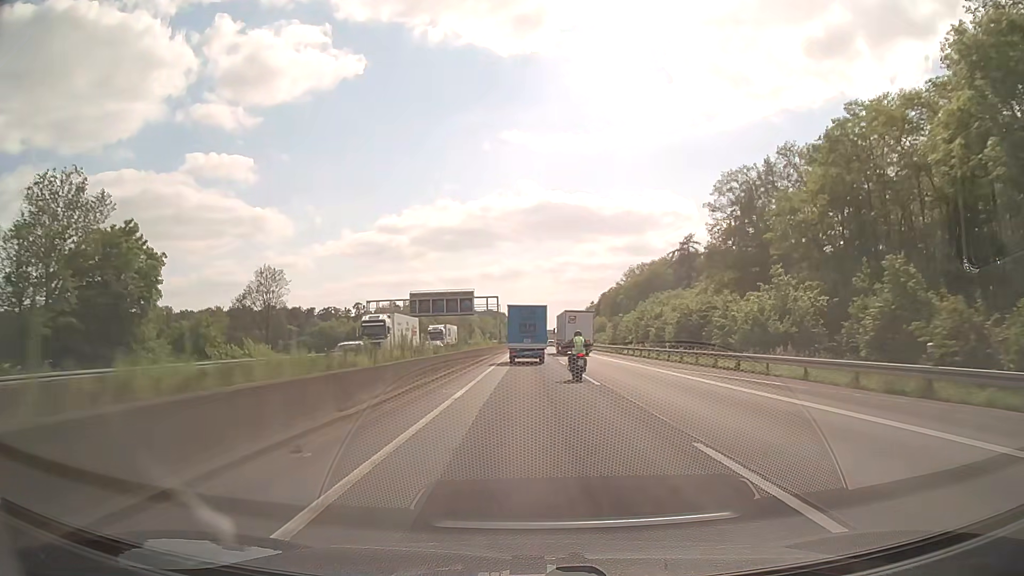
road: motorway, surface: asphalt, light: Day
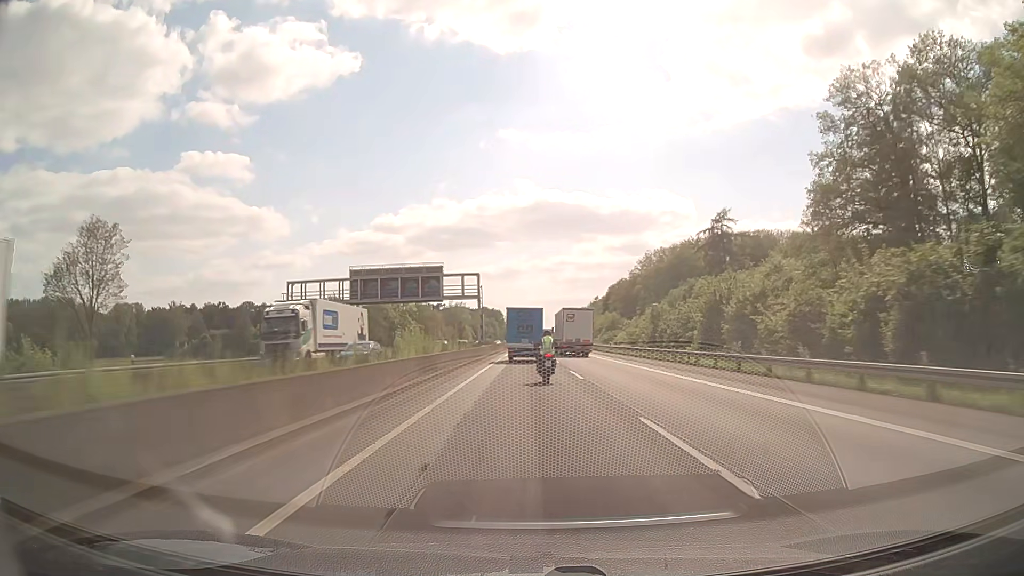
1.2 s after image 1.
(+0.1, +32.9) m; 0°
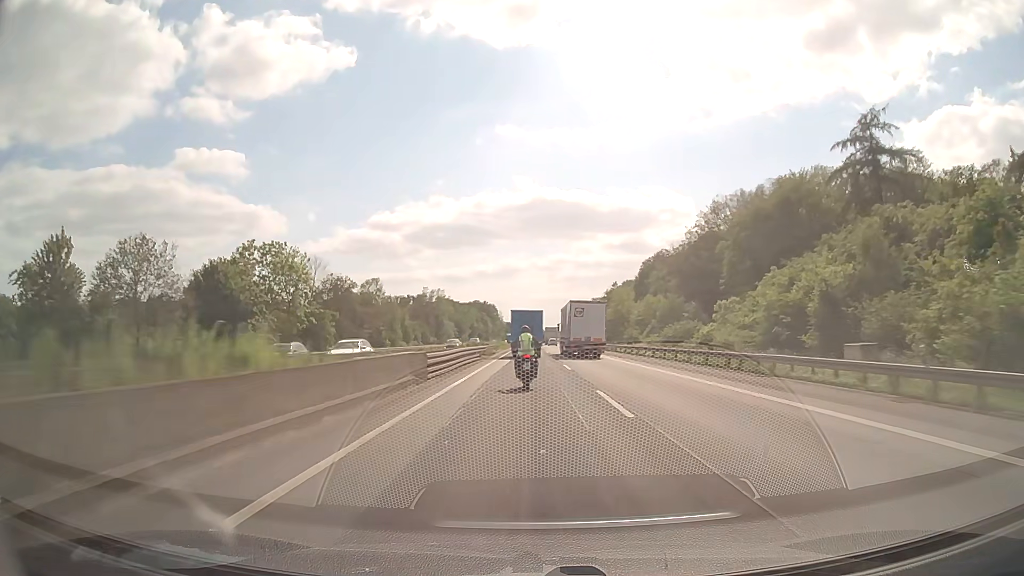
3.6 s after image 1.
(+0.1, +66.0) m; 0°
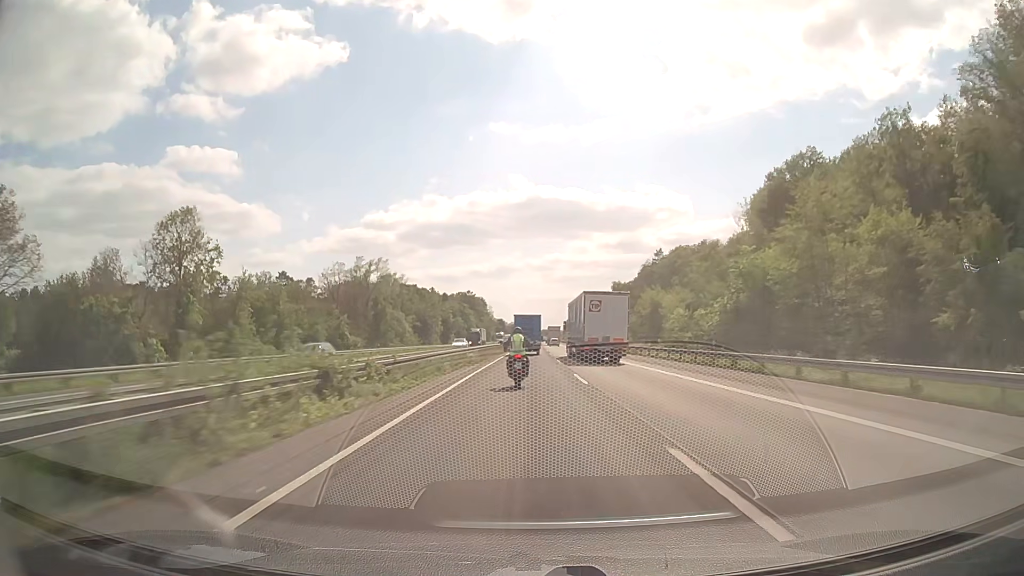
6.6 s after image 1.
(+0.2, +81.2) m; 0°
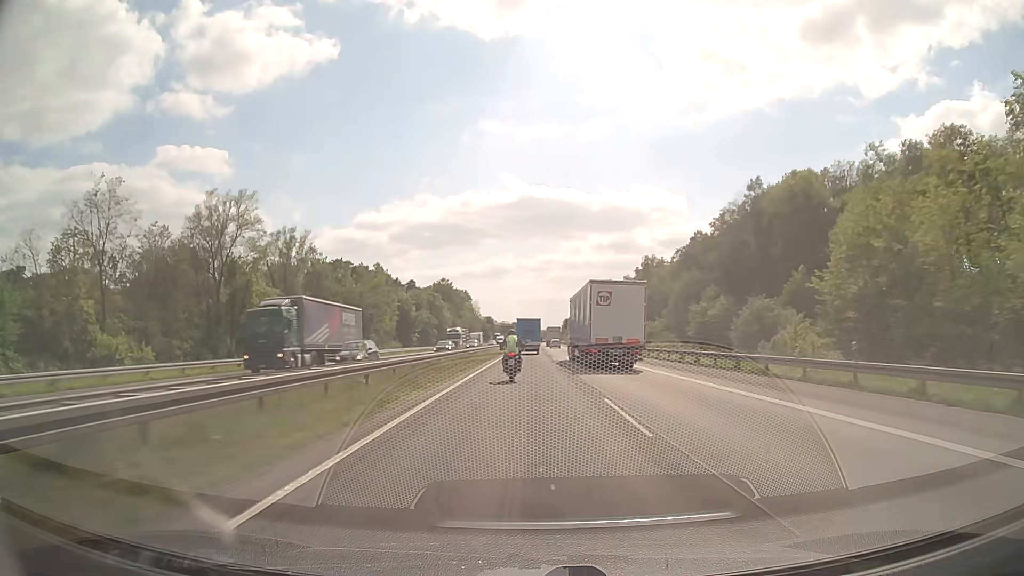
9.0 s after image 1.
(+0.3, +65.0) m; +1°
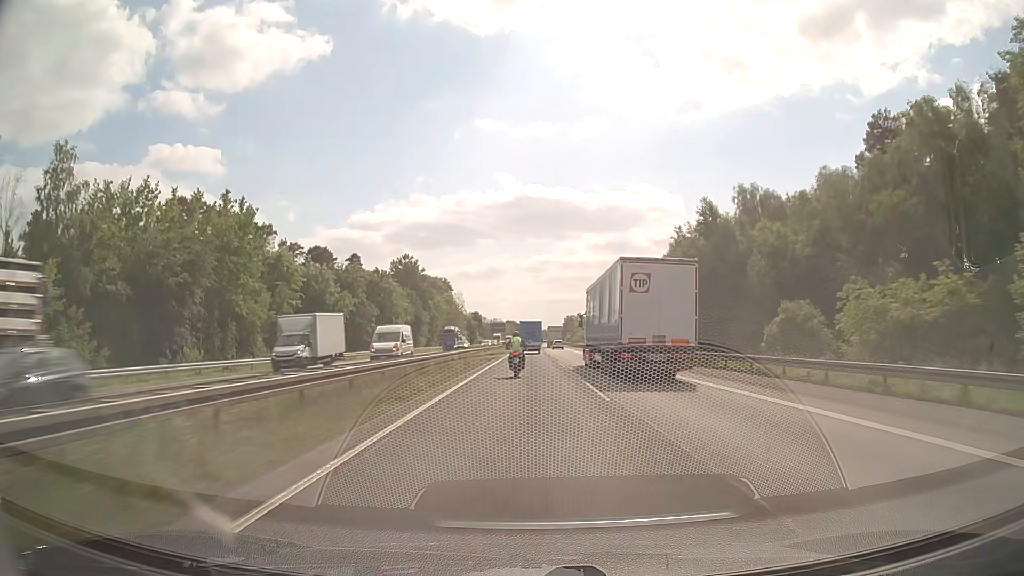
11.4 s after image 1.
(+0.1, +66.3) m; 0°
